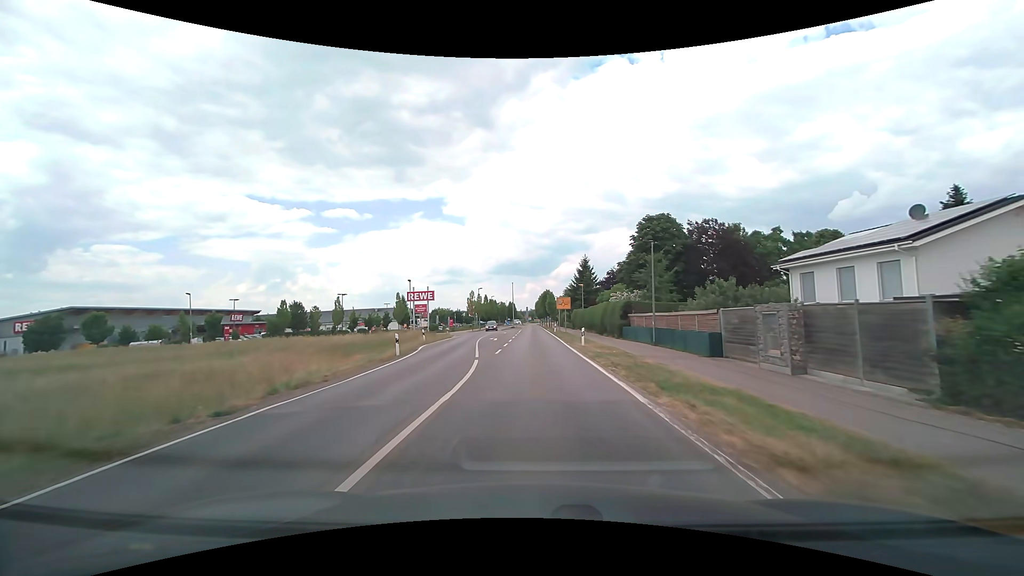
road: tertiary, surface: asphalt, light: Day
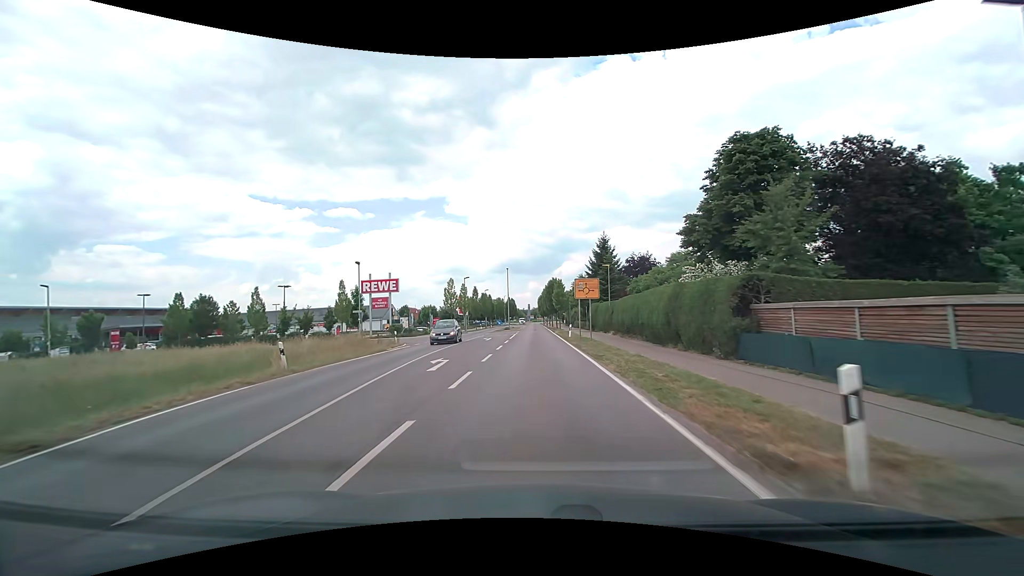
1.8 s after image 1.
(+0.1, +23.0) m; 0°
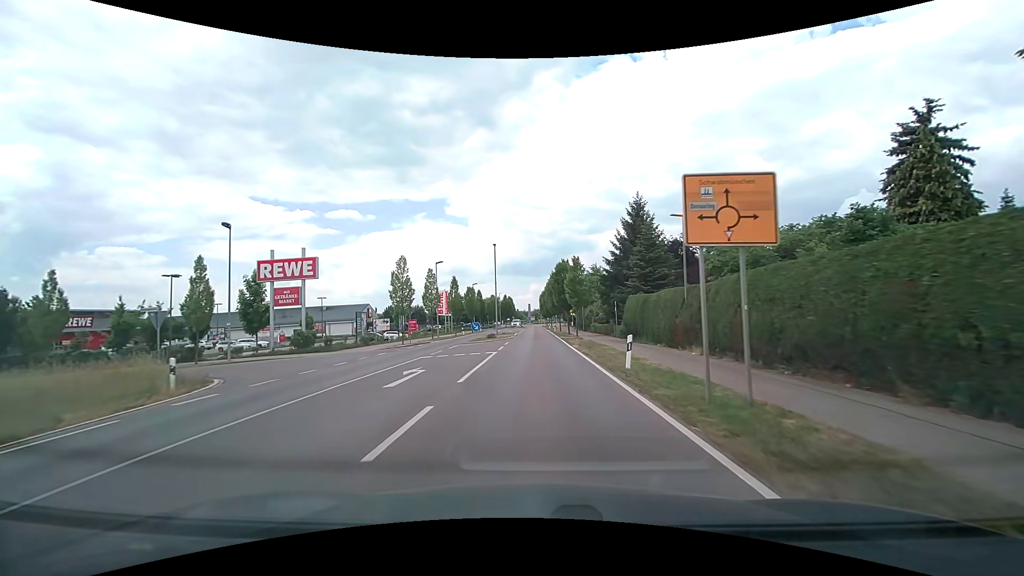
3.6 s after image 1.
(0.0, +22.9) m; 0°
(0, +10) (0, +20) (0, +30) (0, +40) (0, +50) (0, +60) (0, +70) (0, +80) (0, +90) (0, +100) m
